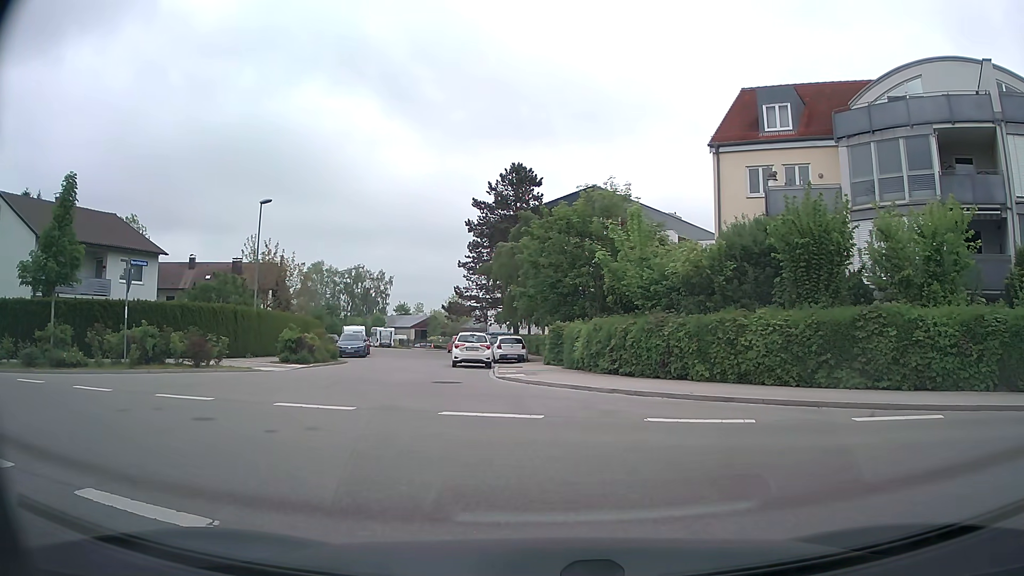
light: Day
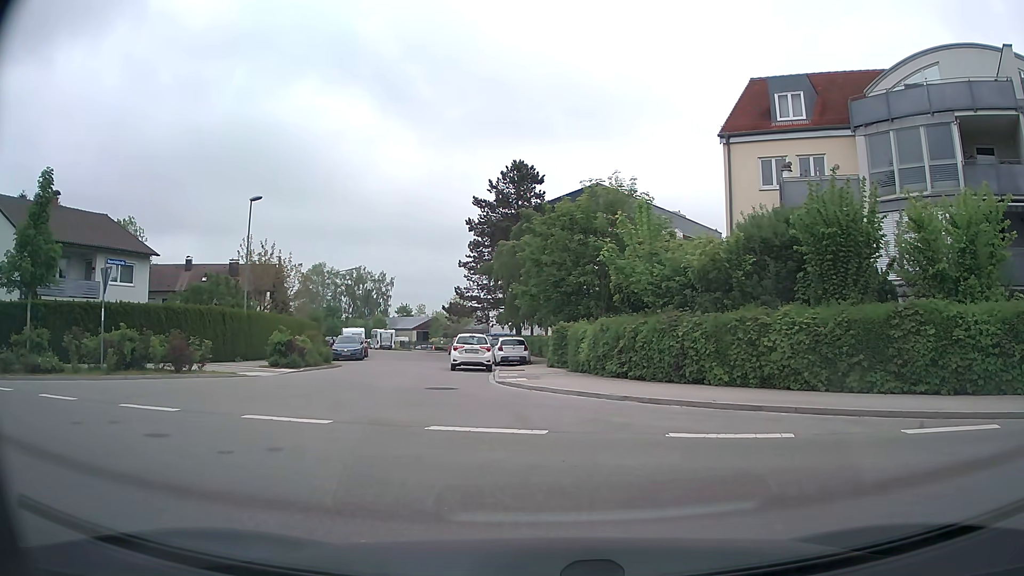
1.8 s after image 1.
(0.0, +1.4) m; 0°
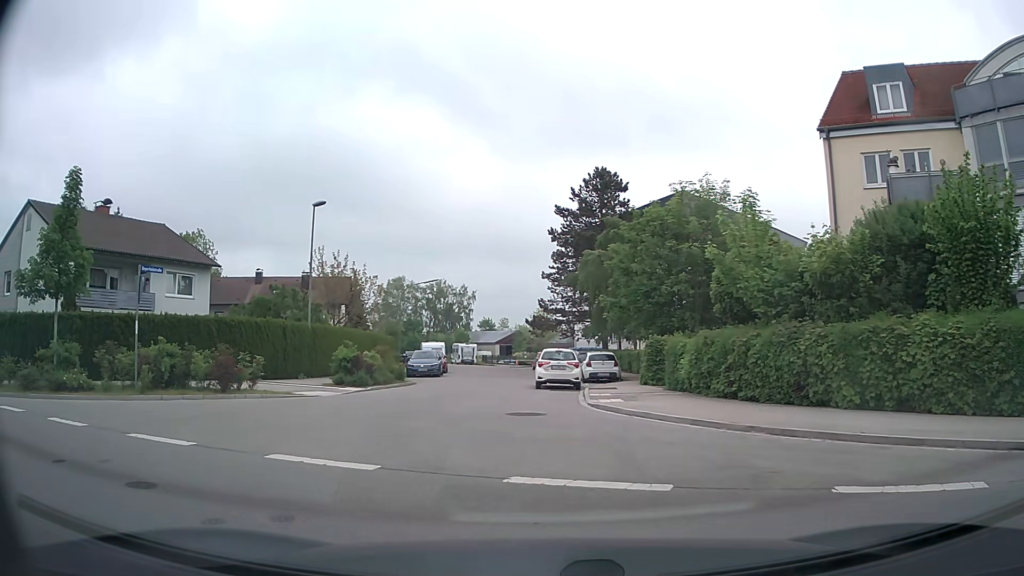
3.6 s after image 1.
(-0.1, +2.4) m; -6°
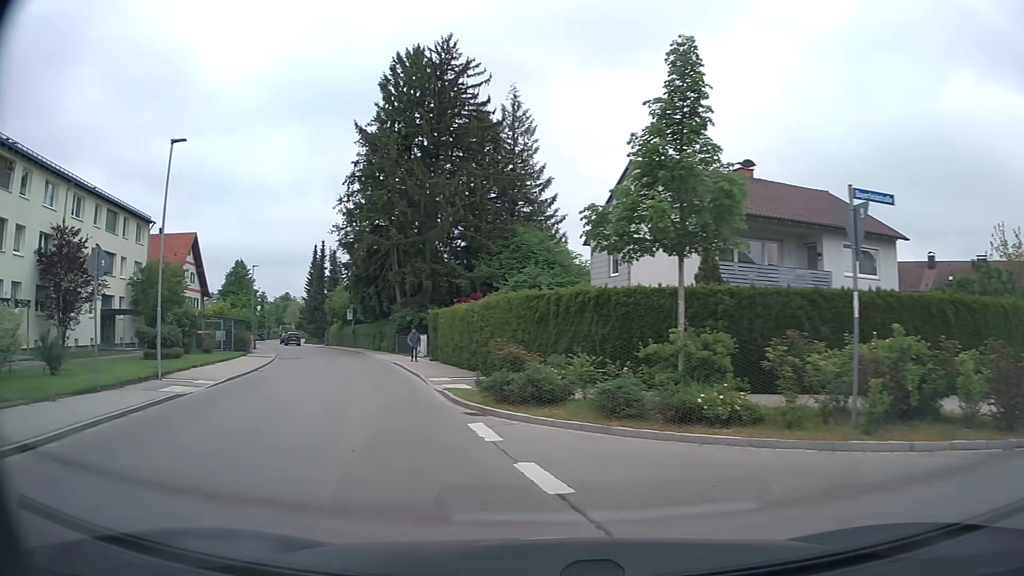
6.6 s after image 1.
(-4.3, +7.6) m; -54°
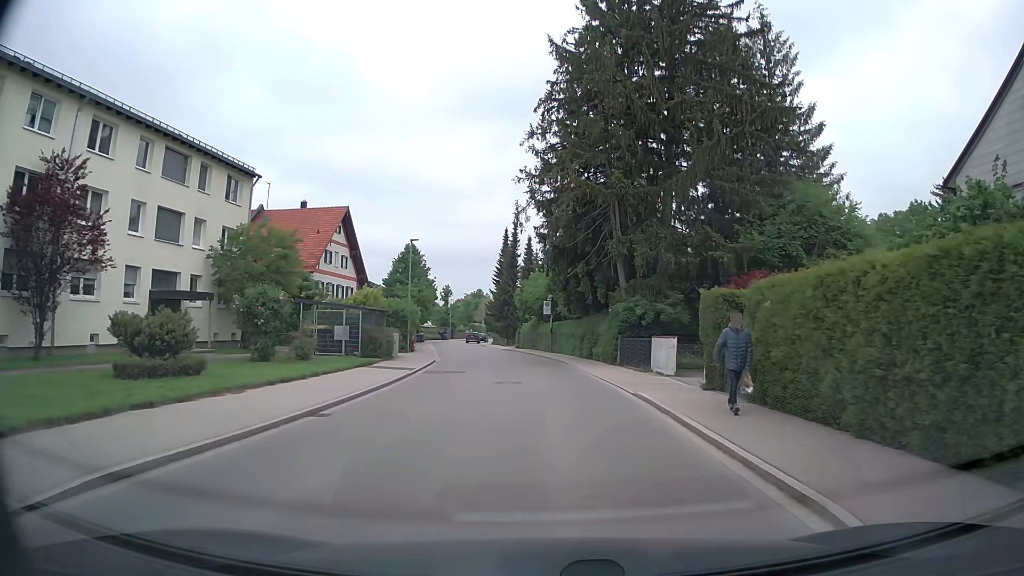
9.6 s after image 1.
(-4.5, +15.5) m; -19°
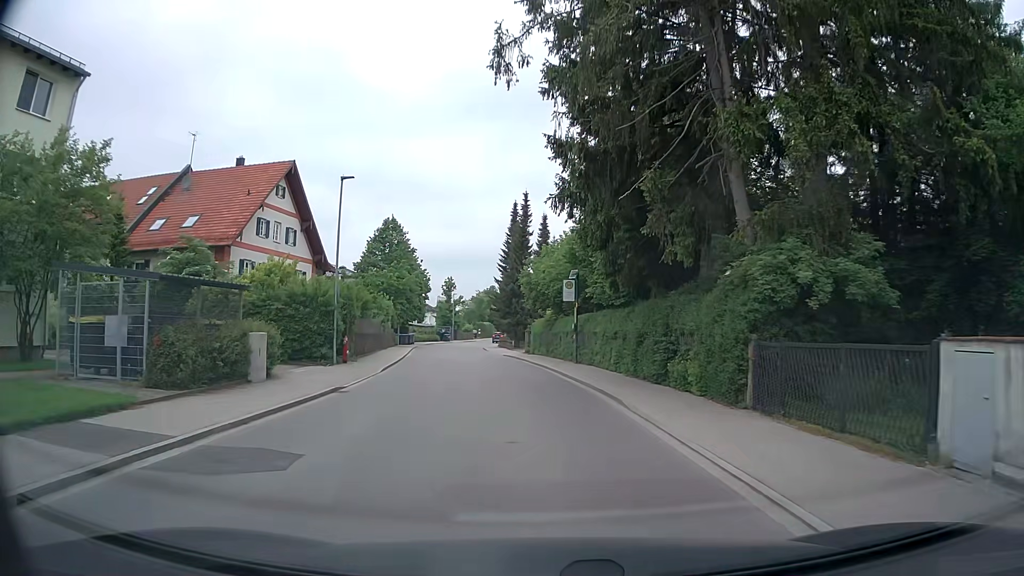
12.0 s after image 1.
(0.0, +17.8) m; -2°
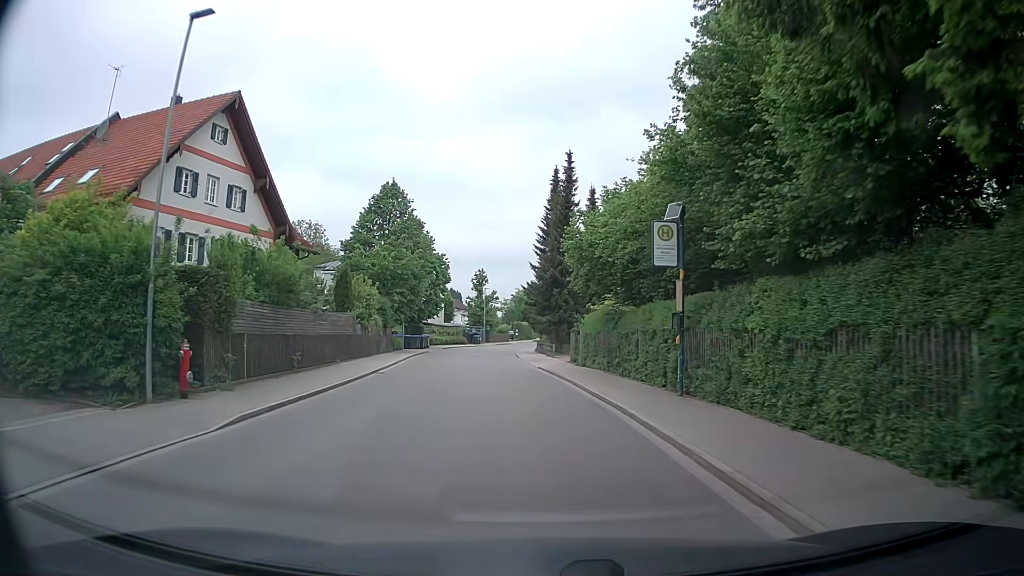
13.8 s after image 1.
(-0.4, +15.0) m; -3°
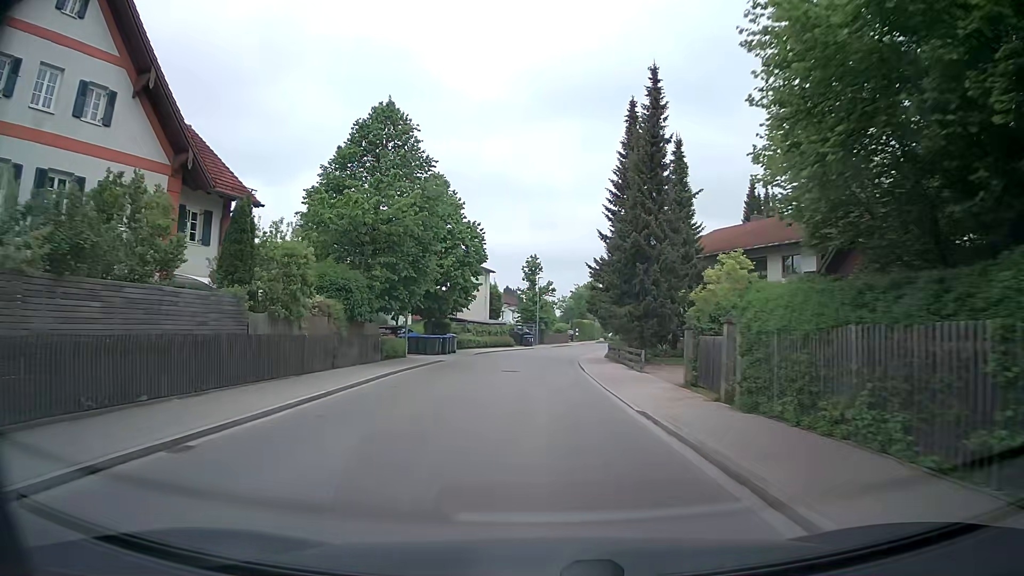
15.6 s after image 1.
(-0.9, +16.4) m; -5°
